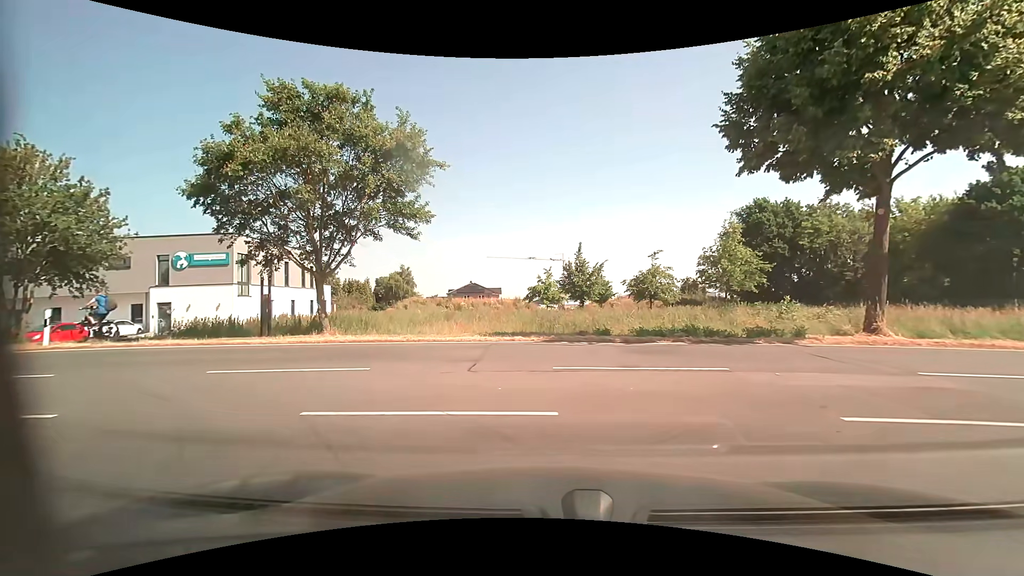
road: residential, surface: asphalt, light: Day
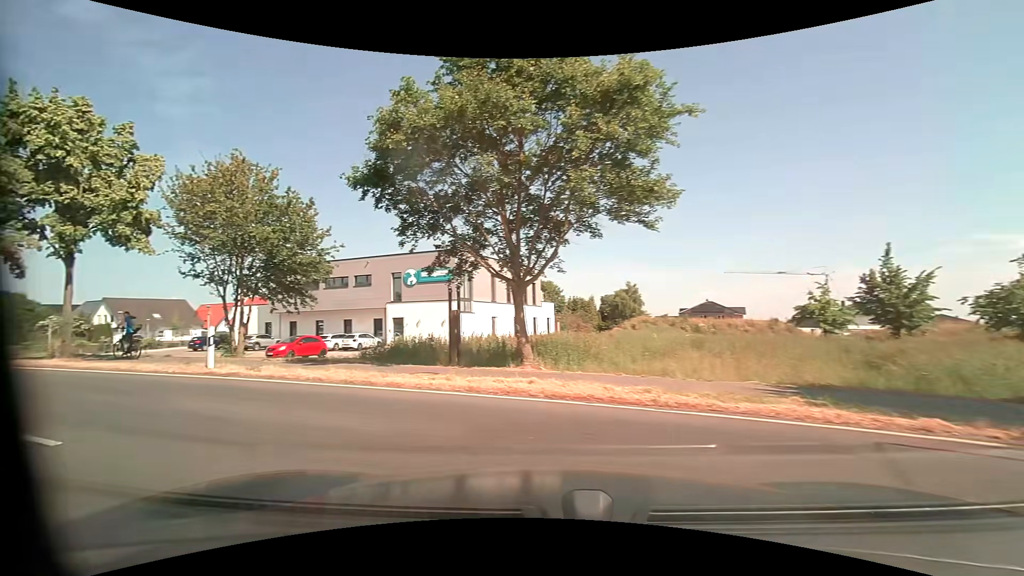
(-1.1, +6.7) m; -25°
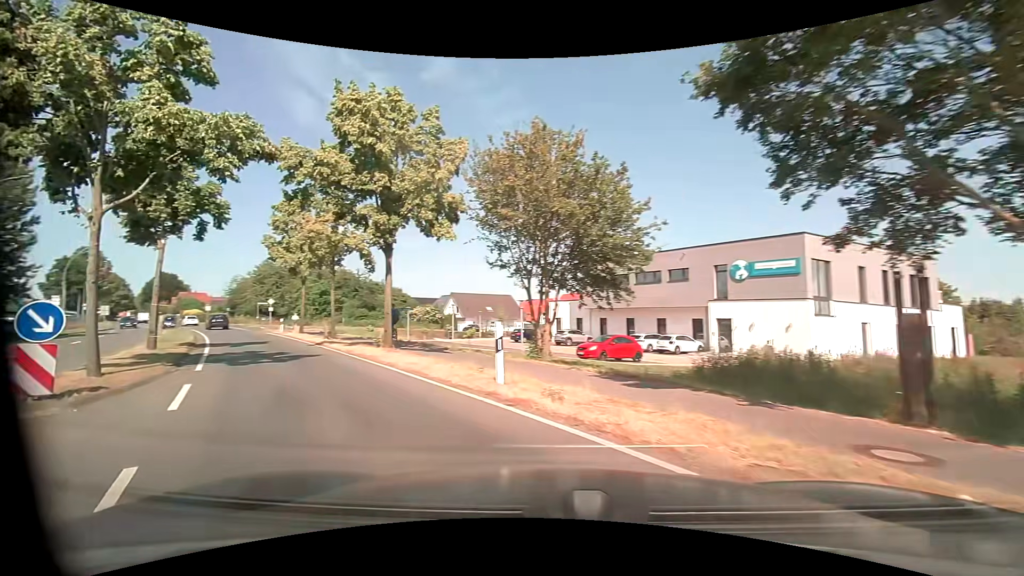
(-1.6, +5.6) m; -33°
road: primary
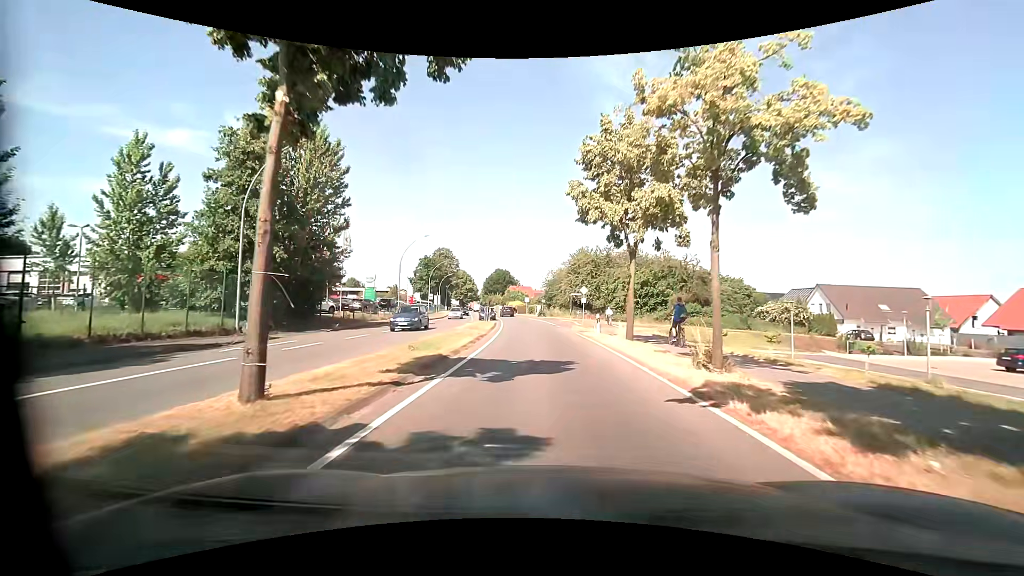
(-6.8, +14.5) m; -35°
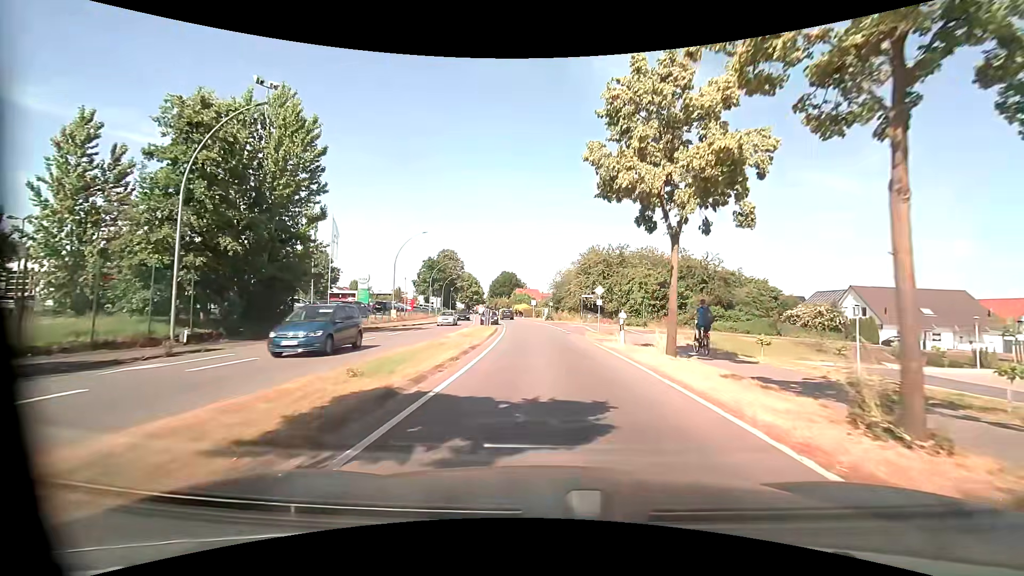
(-0.1, +5.2) m; -1°
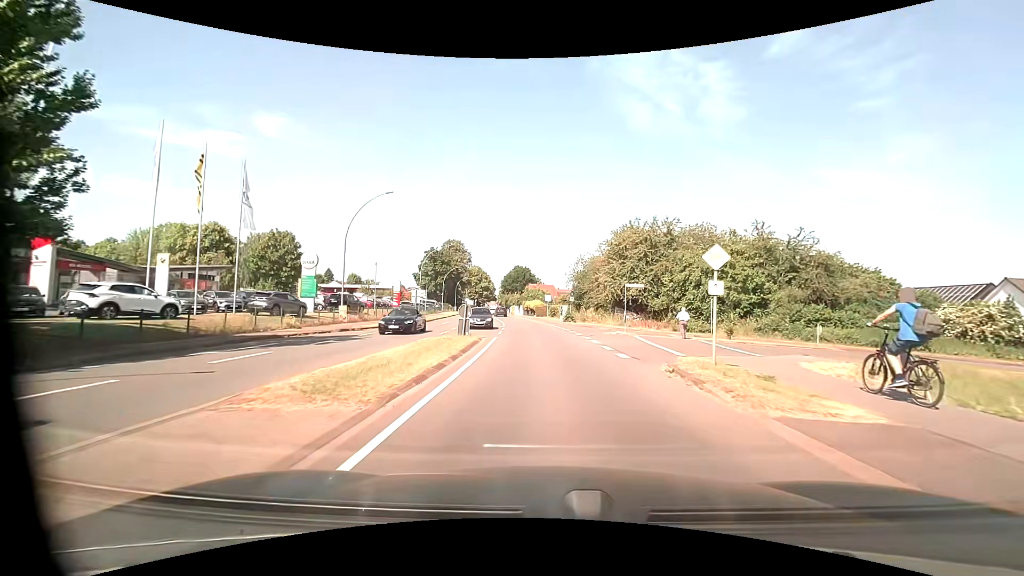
(-0.4, +17.8) m; -2°
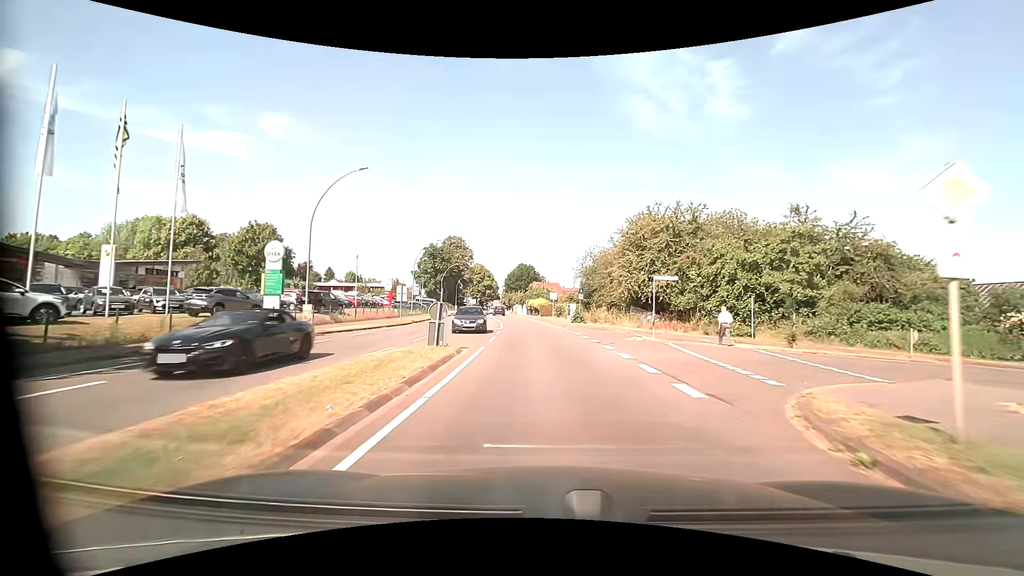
(-0.1, +6.4) m; -1°
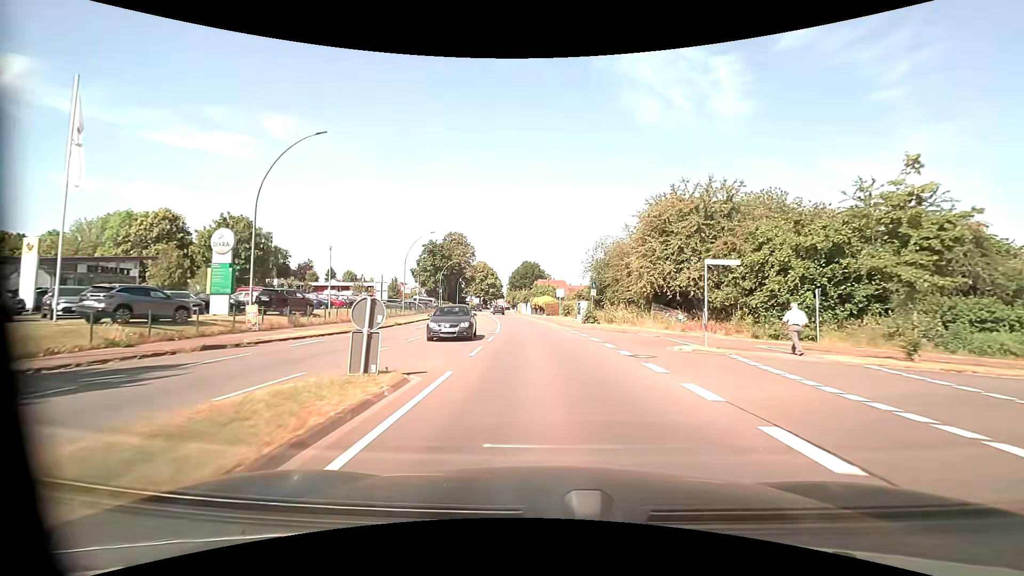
(0.0, +6.6) m; 0°
(0, +10) (-1, +20) (-1, +30) (-2, +40) (-3, +50) (-5, +60) (-6, +70) (-7, +80) (-9, +90) (-10, +99) m
